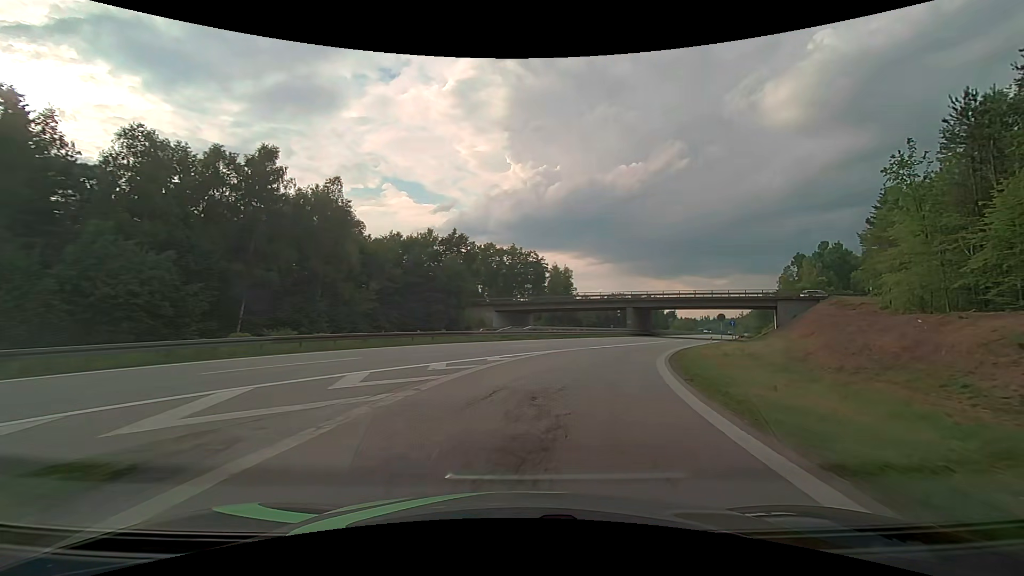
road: motorway_link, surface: asphalt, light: Day
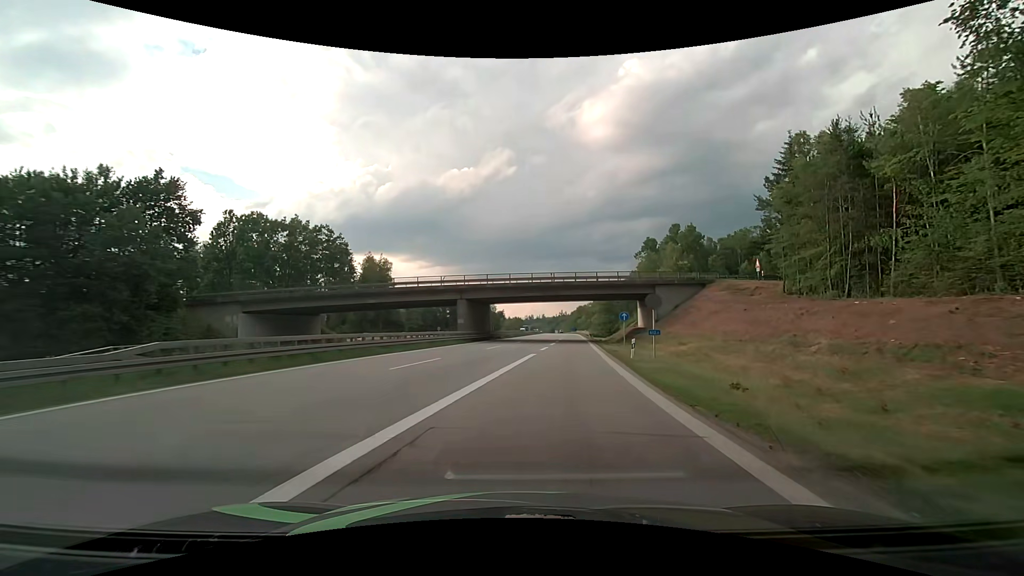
(+5.8, +28.4) m; +20°
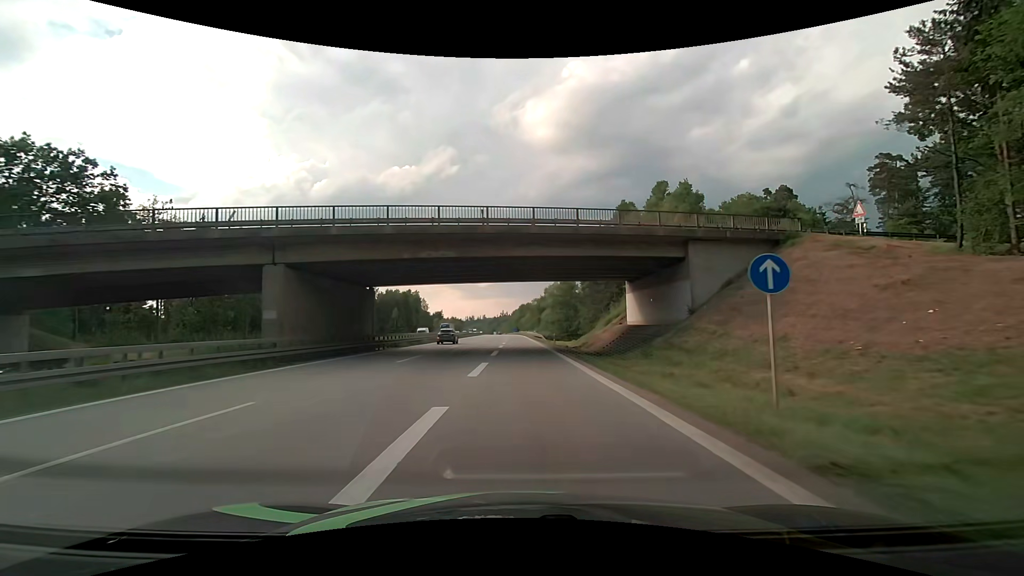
(+2.6, +30.3) m; +7°
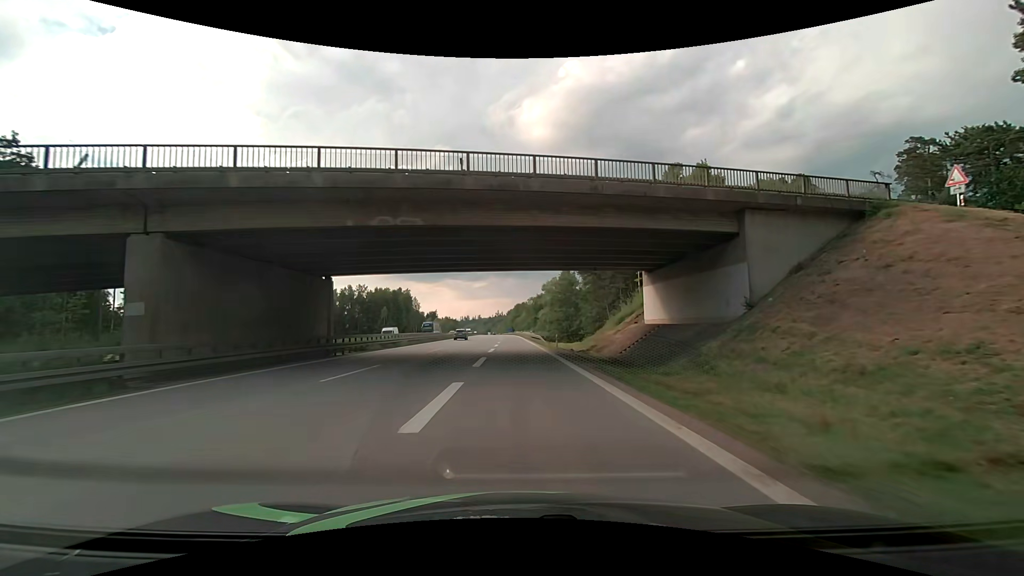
(+0.1, +8.0) m; +1°
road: motorway
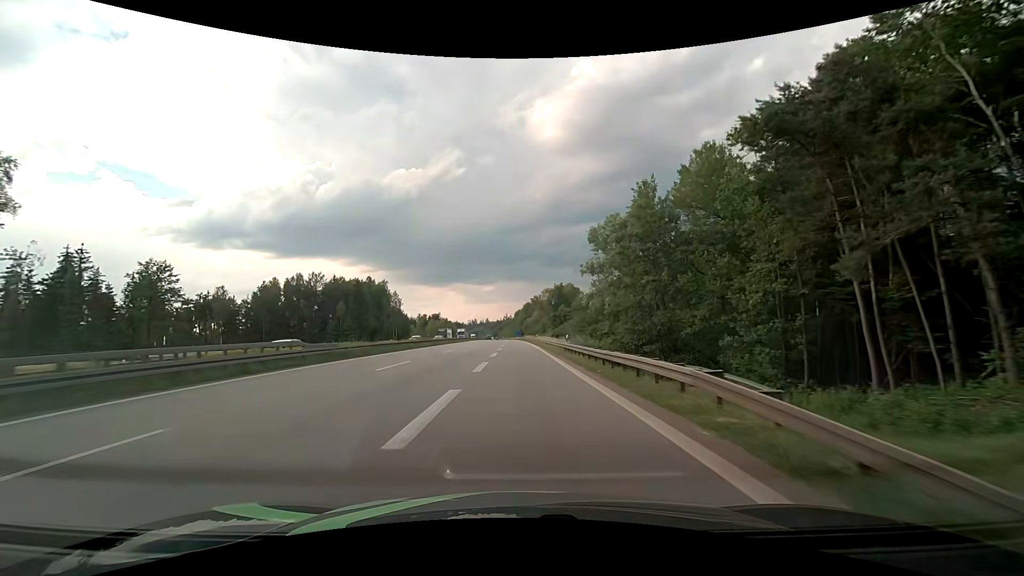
(+0.7, +49.6) m; -1°
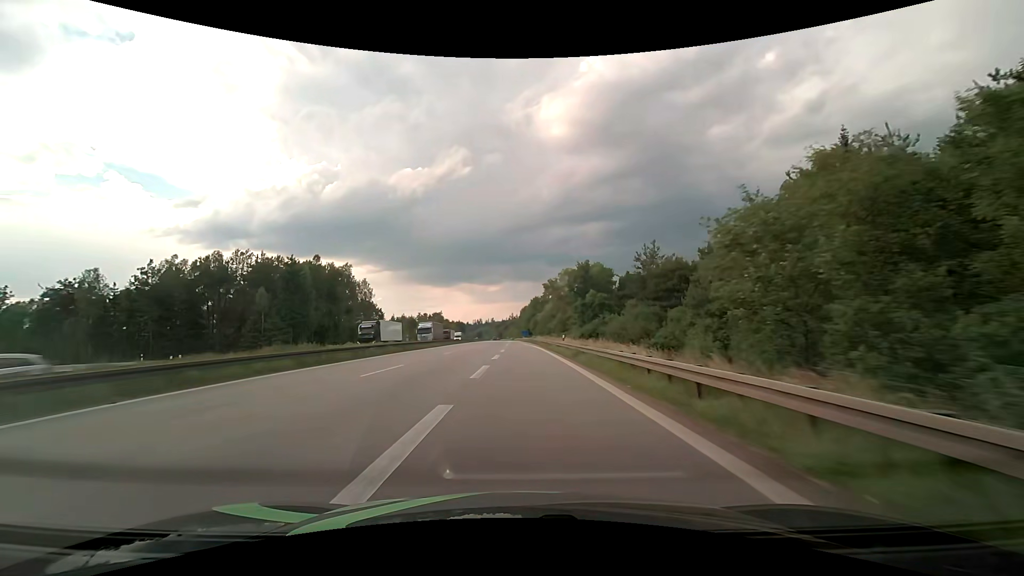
(-0.2, +39.3) m; -1°
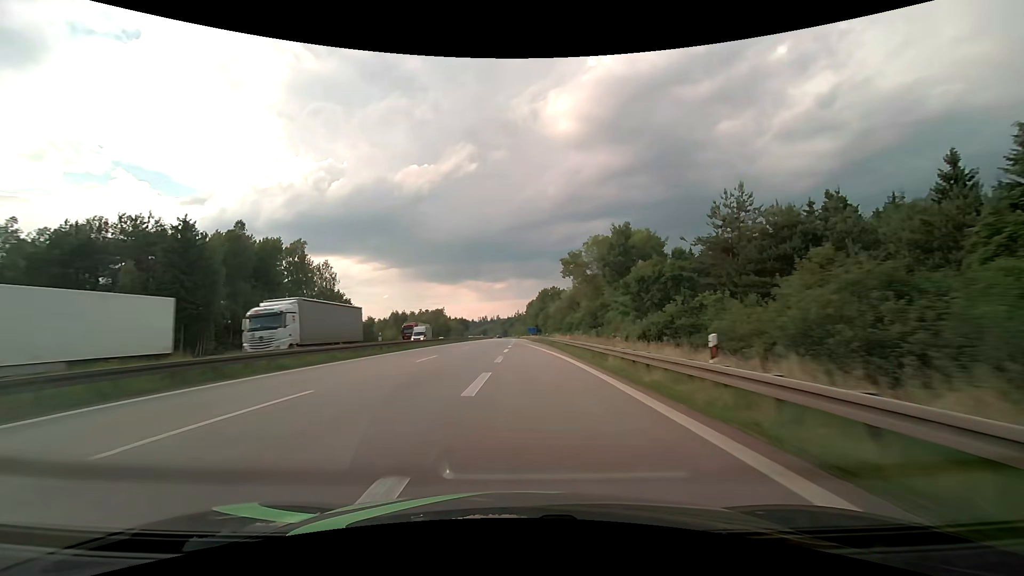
(-0.1, +29.1) m; -1°
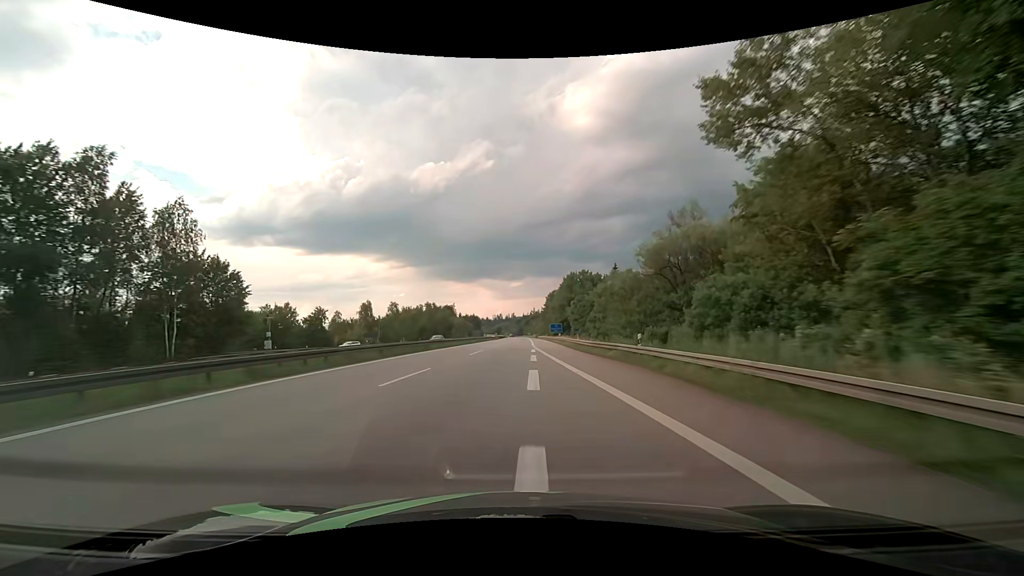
(-0.8, +47.4) m; -2°
(0, +10) (0, +20) (0, +30) (0, +40) (0, +50) (0, +60) (0, +70) (0, +80) (0, +90) (+1, +100) m
